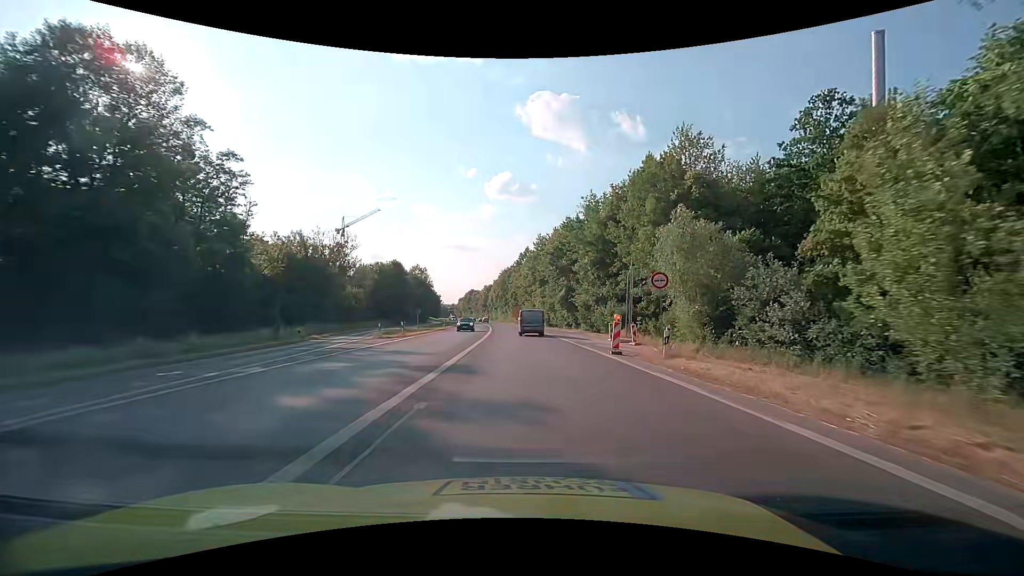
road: trunk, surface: asphalt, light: Day
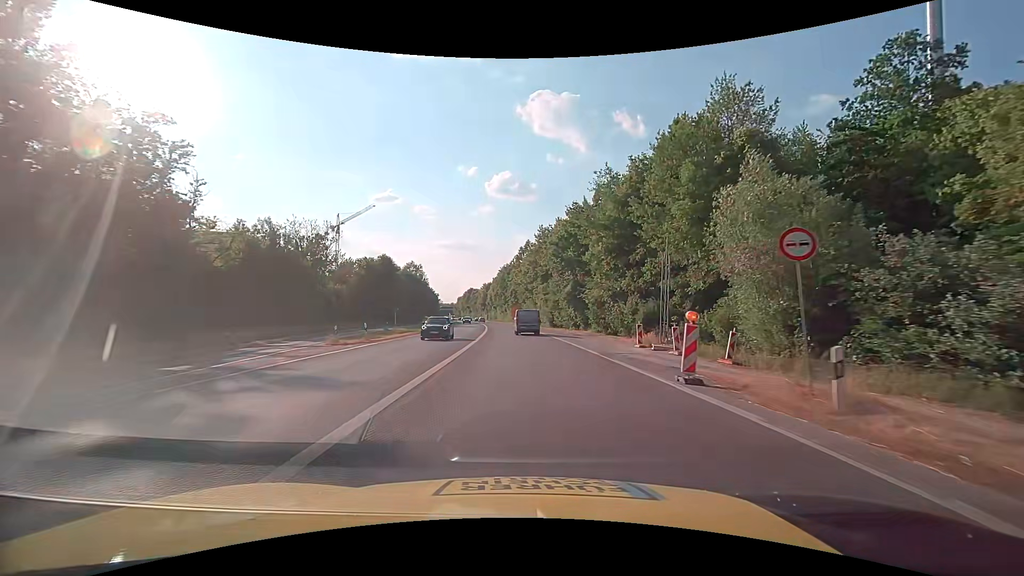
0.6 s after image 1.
(0.0, +8.6) m; 0°
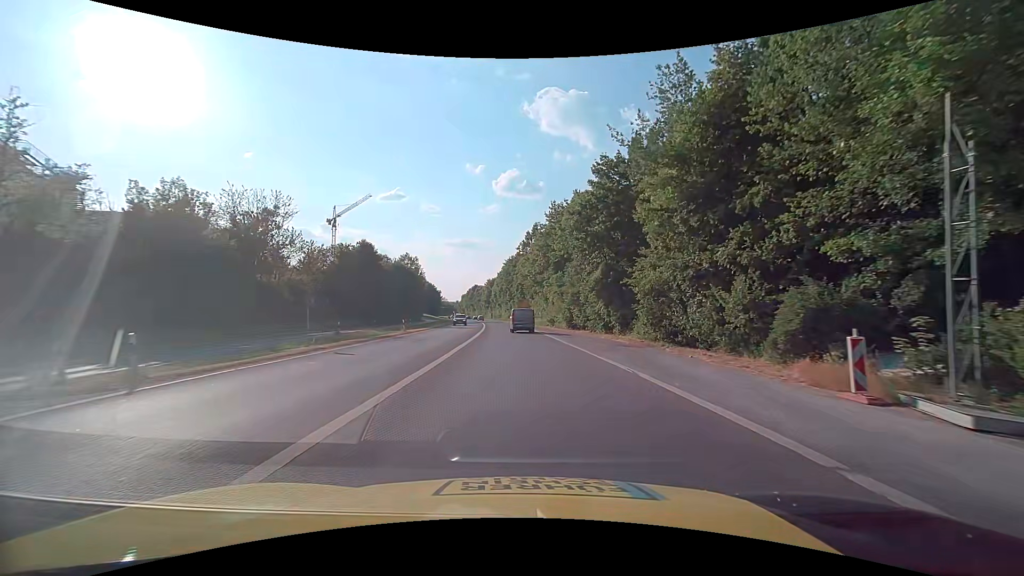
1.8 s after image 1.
(-0.2, +17.3) m; -1°
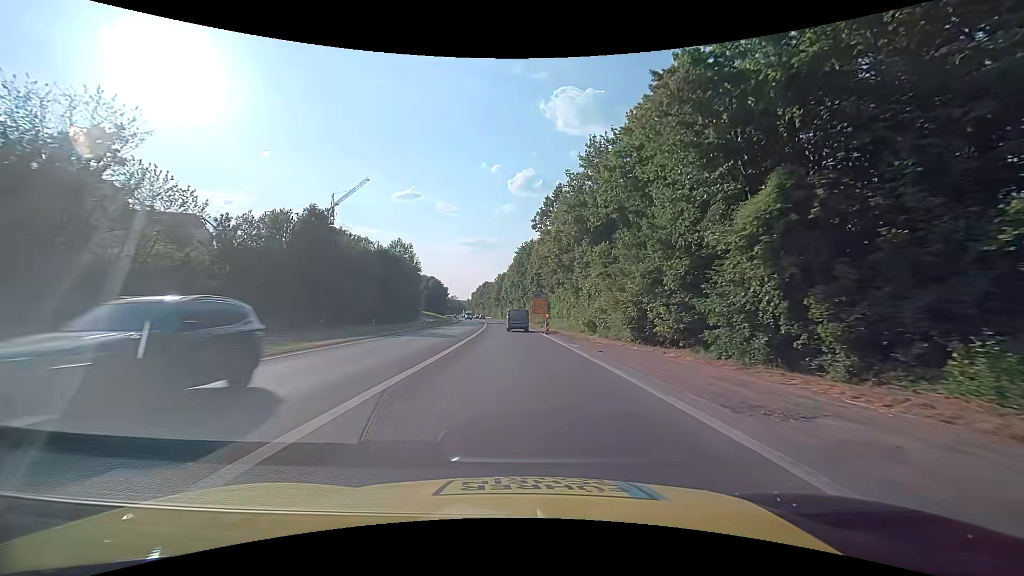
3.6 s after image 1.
(-0.3, +25.9) m; -2°
